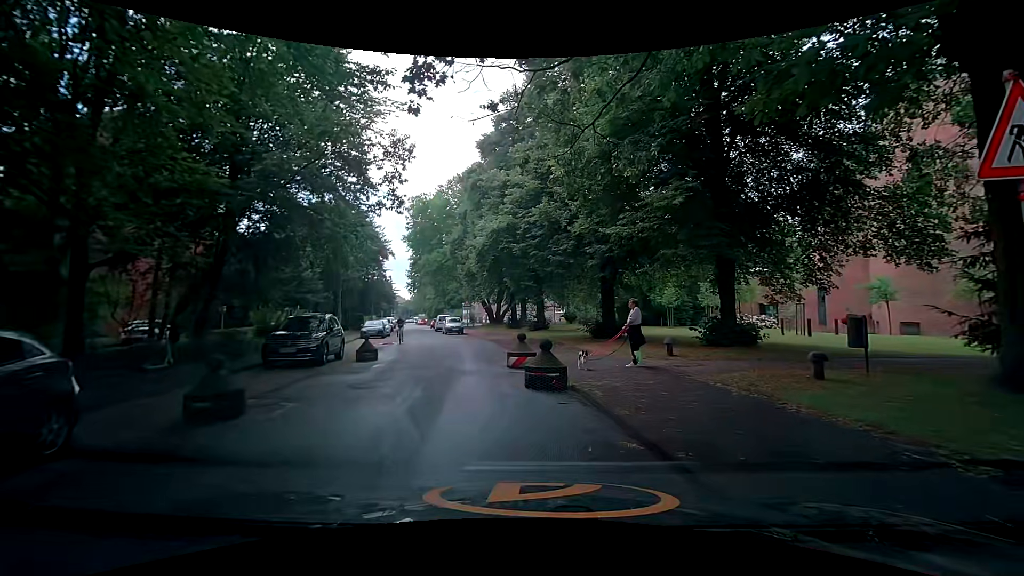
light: Day
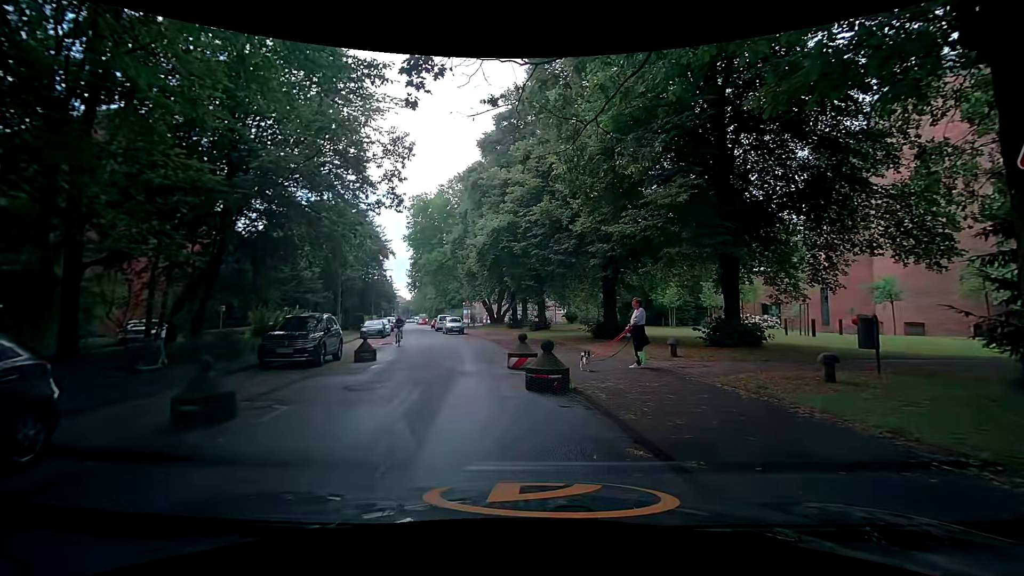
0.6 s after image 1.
(0.0, +0.3) m; 0°
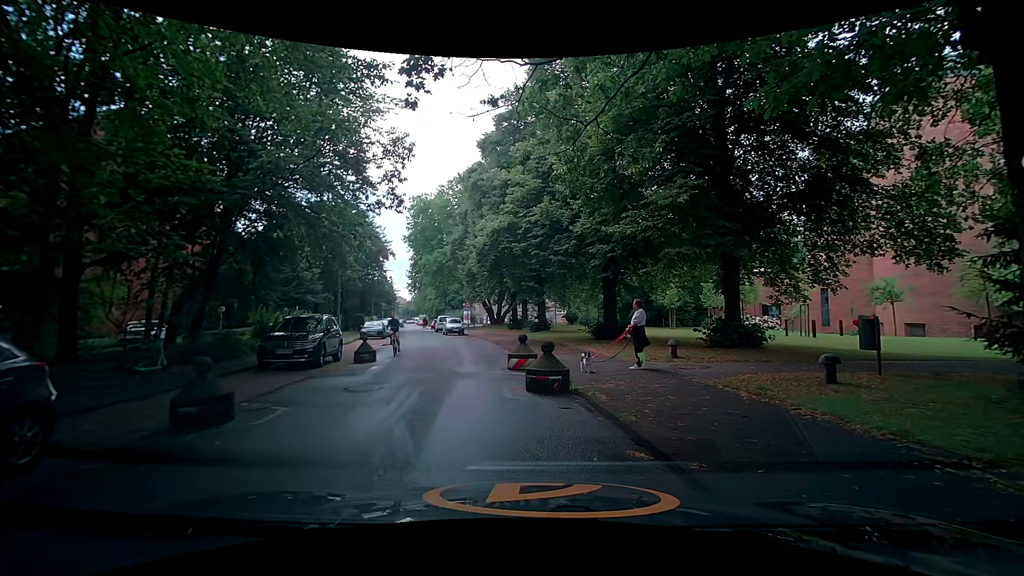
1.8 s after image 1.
(0.0, +0.1) m; 0°
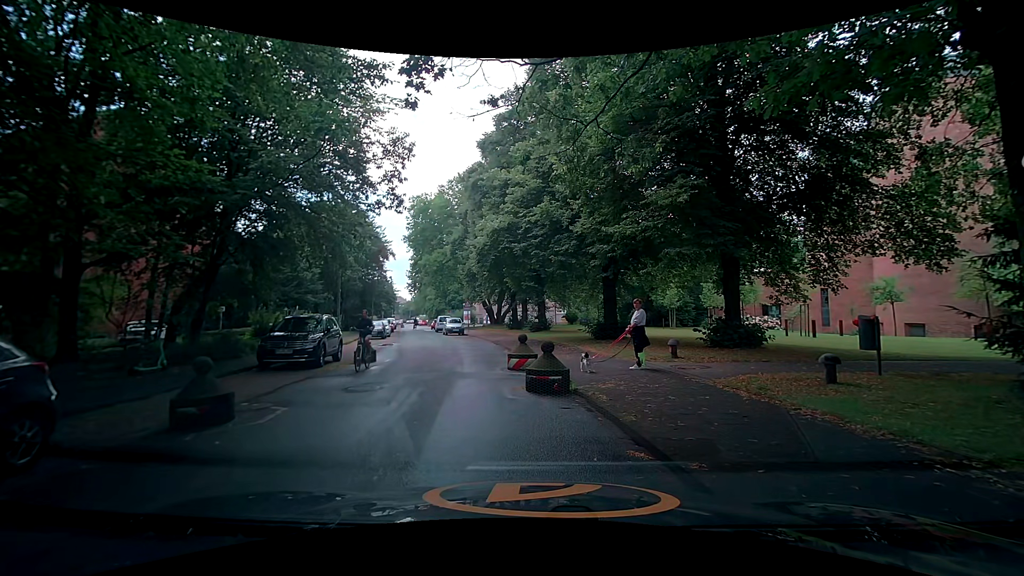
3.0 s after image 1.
(0.0, 0.0) m; 0°
